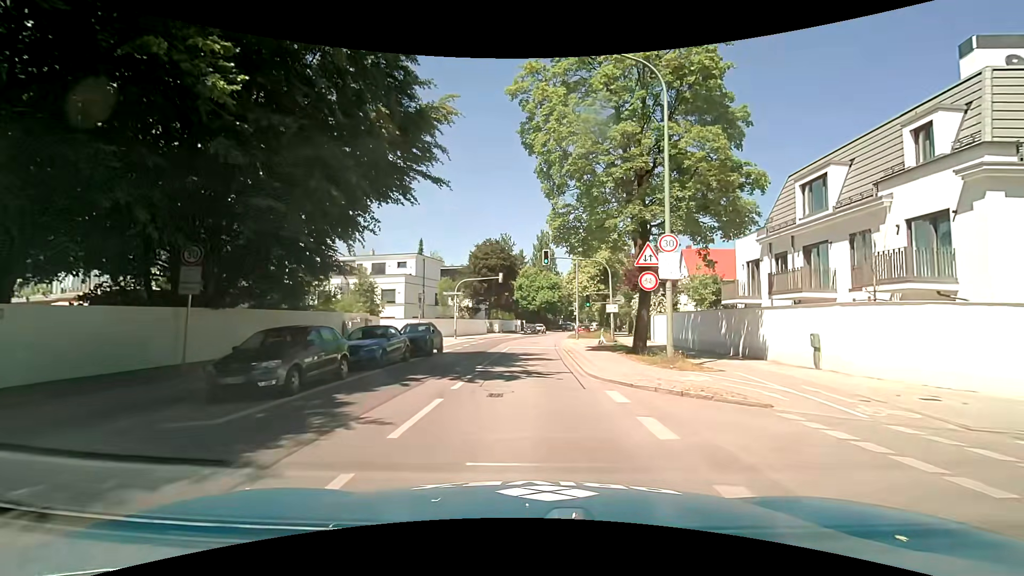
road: secondary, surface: asphalt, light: Day
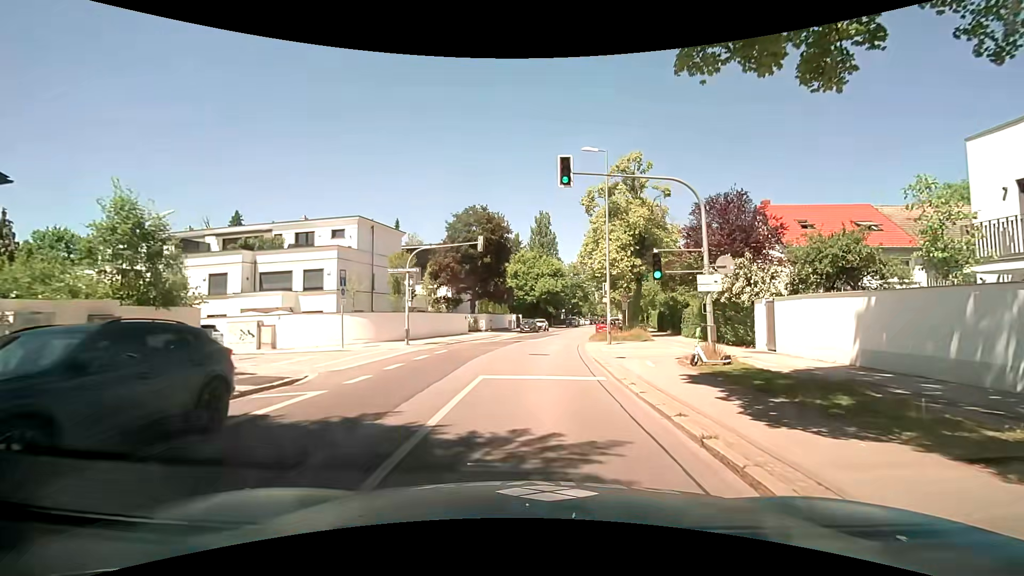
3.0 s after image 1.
(-0.3, +18.0) m; -1°
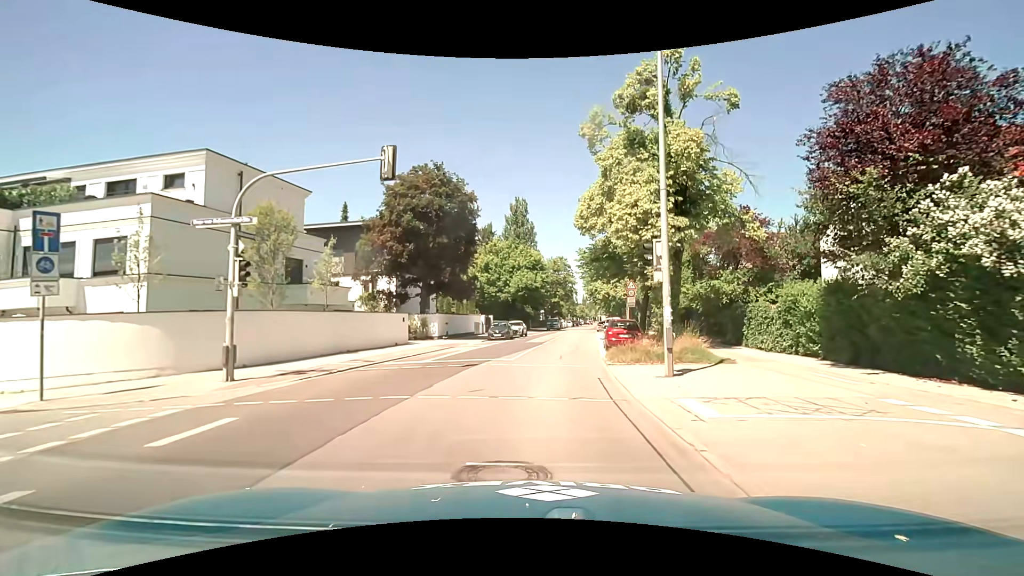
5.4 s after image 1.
(+0.3, +14.8) m; +3°
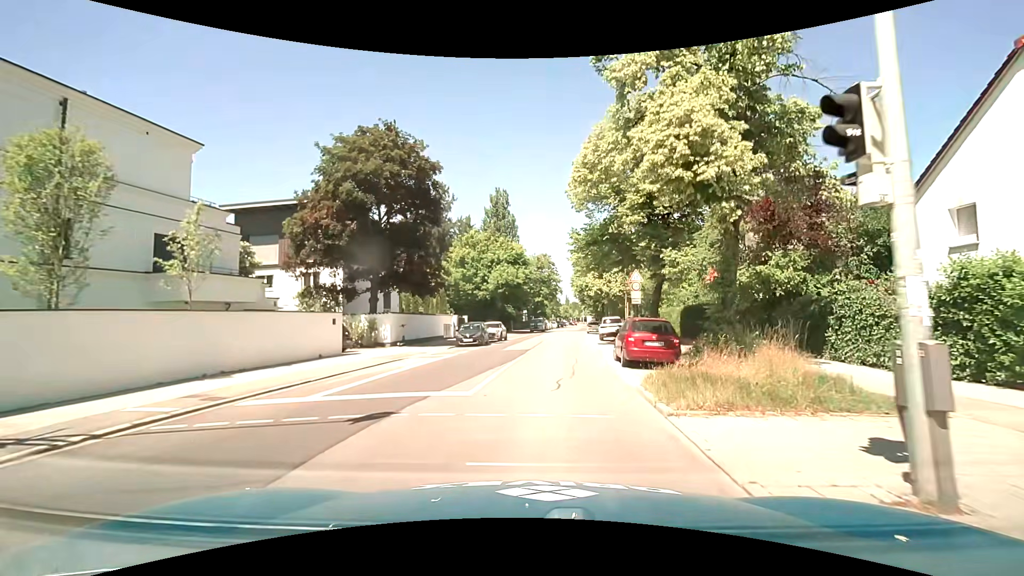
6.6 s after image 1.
(+0.1, +8.1) m; +2°
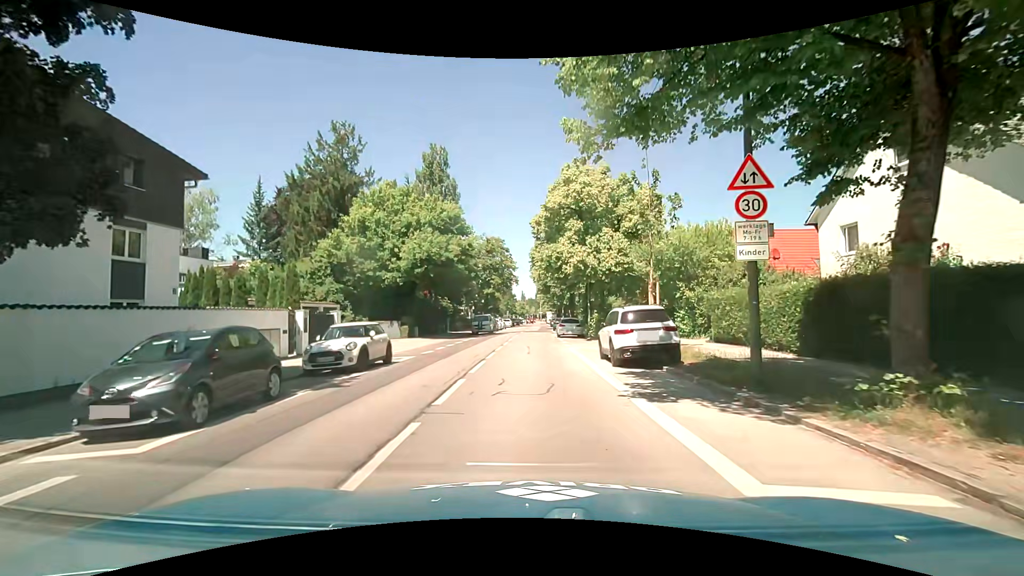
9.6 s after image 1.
(+1.4, +21.8) m; +6°
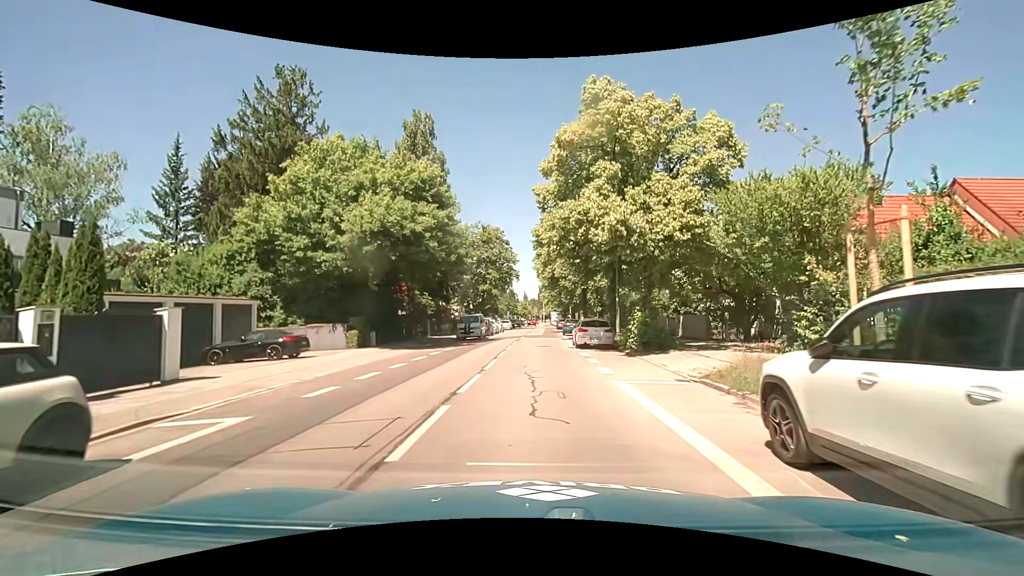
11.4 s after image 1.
(-0.1, +12.0) m; -1°
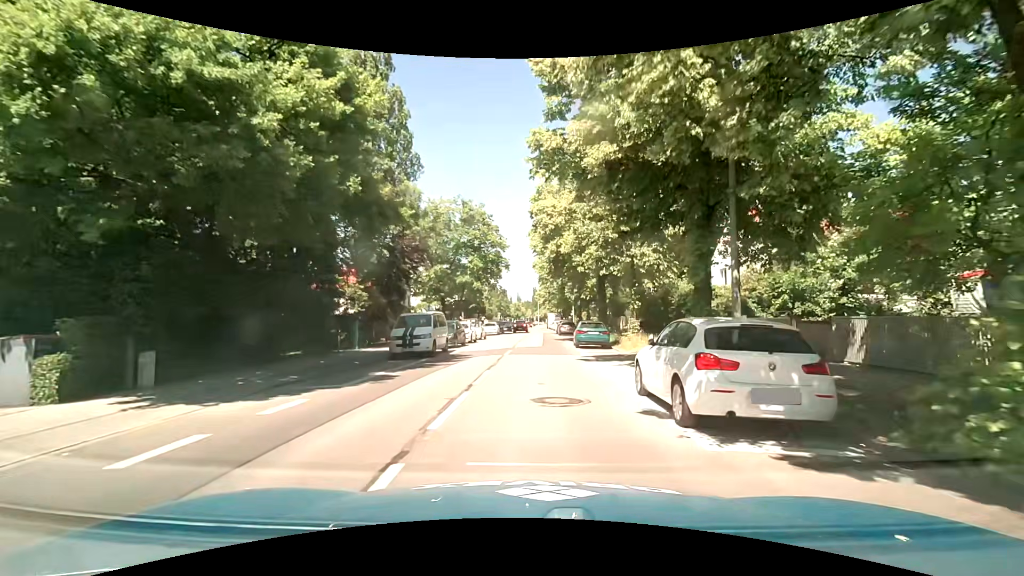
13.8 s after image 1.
(+0.3, +16.8) m; +1°
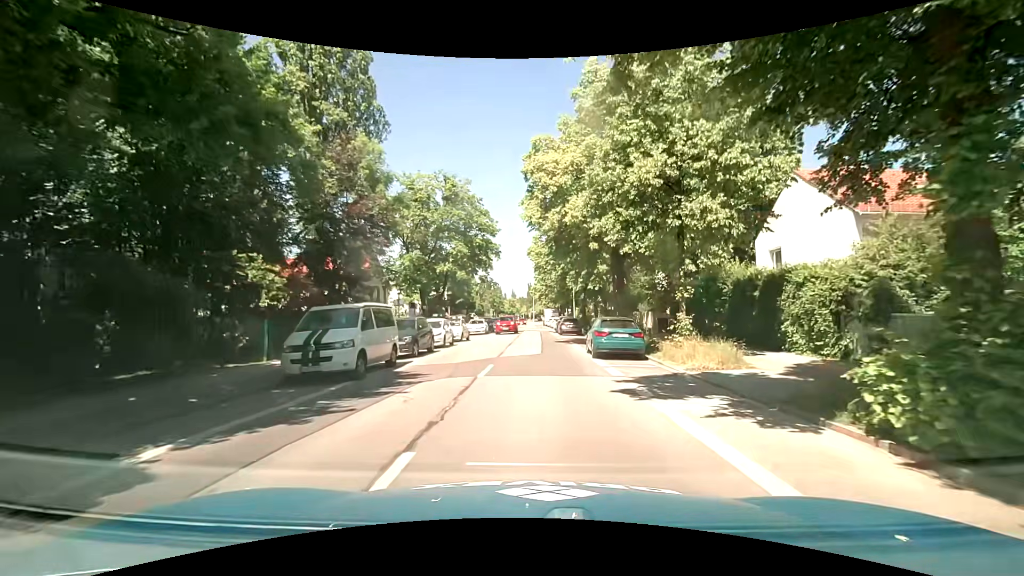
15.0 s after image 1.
(+0.1, +8.7) m; +2°
(0, +10) (0, +20) (0, +30) (0, +40) (0, +50) (0, +60) (0, +70) (0, +80) (-1, +90) (-1, +100) m
